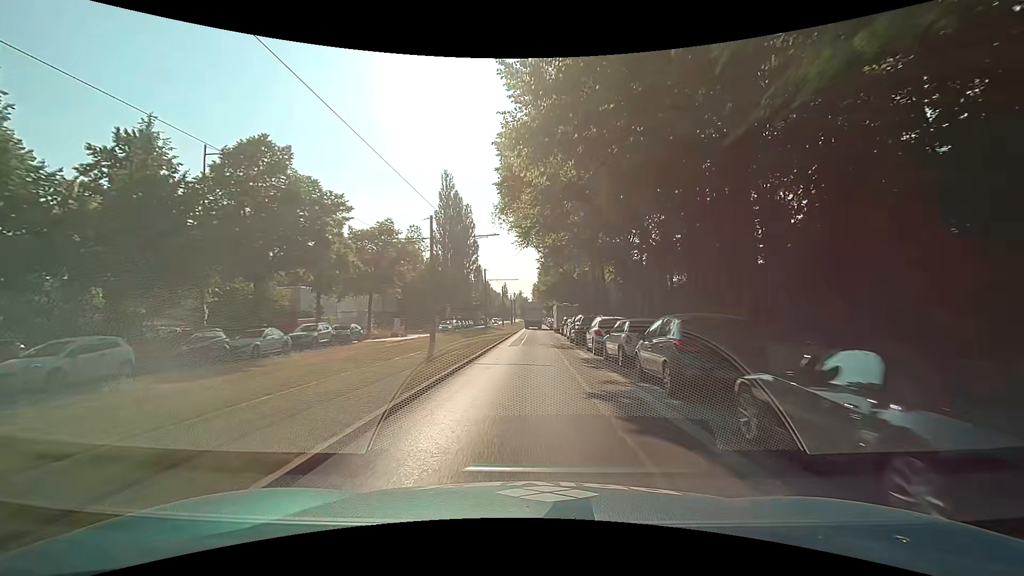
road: secondary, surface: asphalt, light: Day
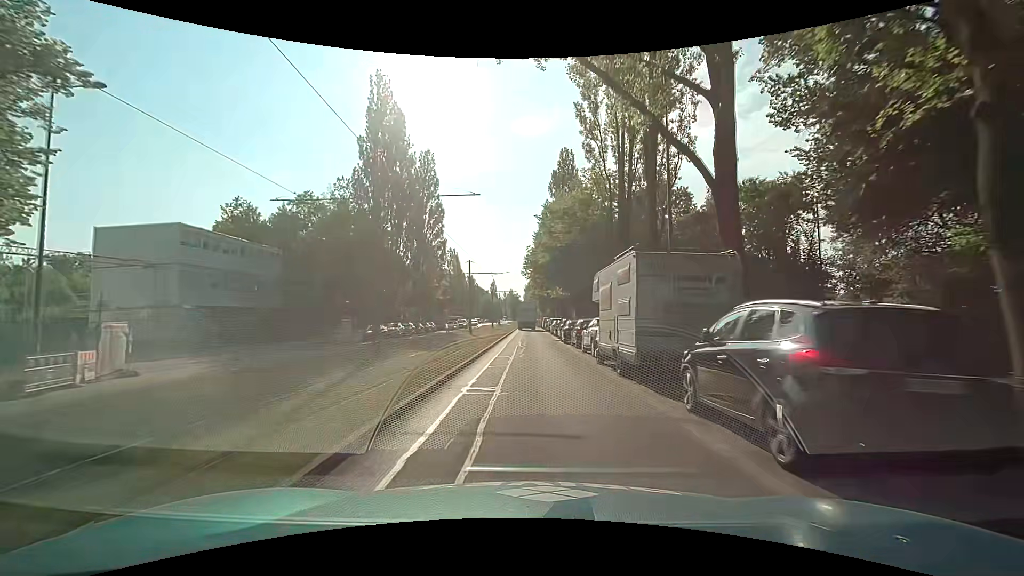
(+0.3, +38.5) m; +1°
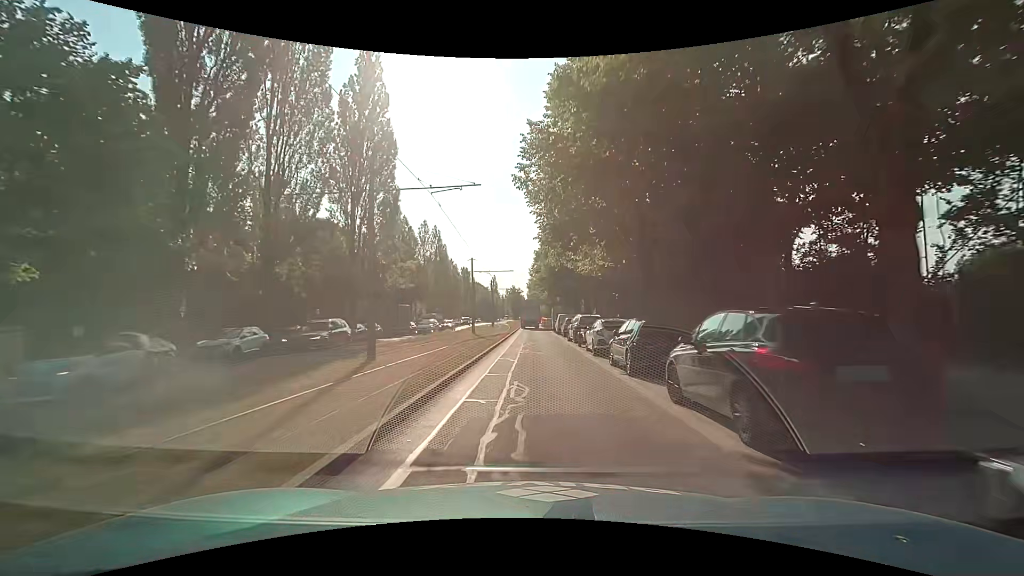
(-0.1, +30.3) m; -1°
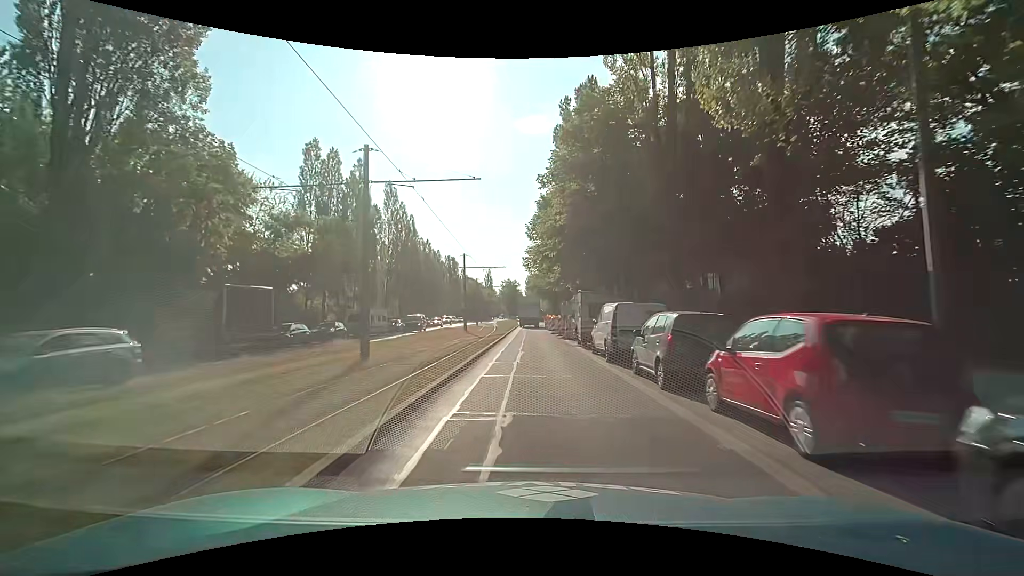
(+0.2, +29.8) m; +1°
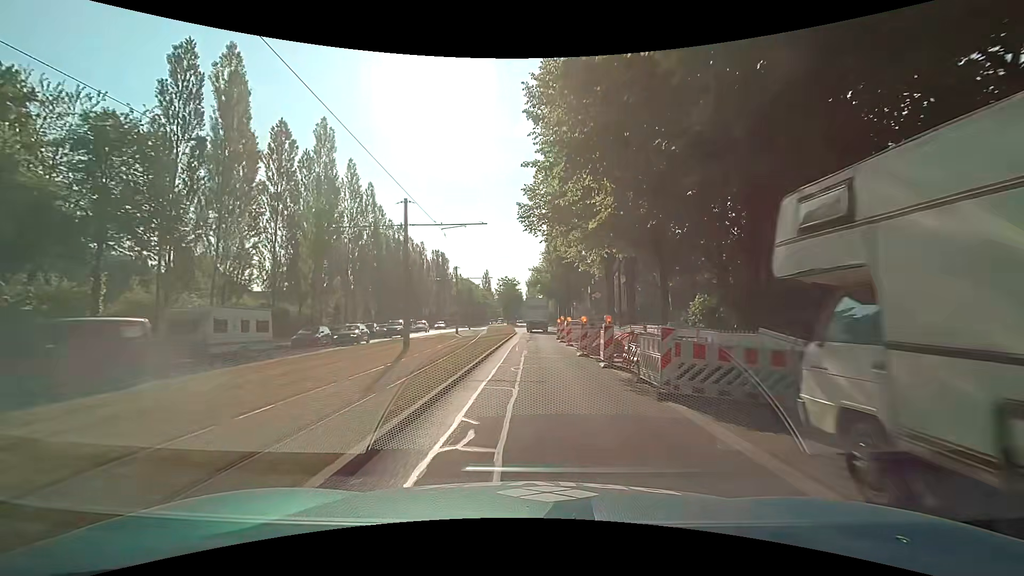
(-0.3, +22.0) m; -1°
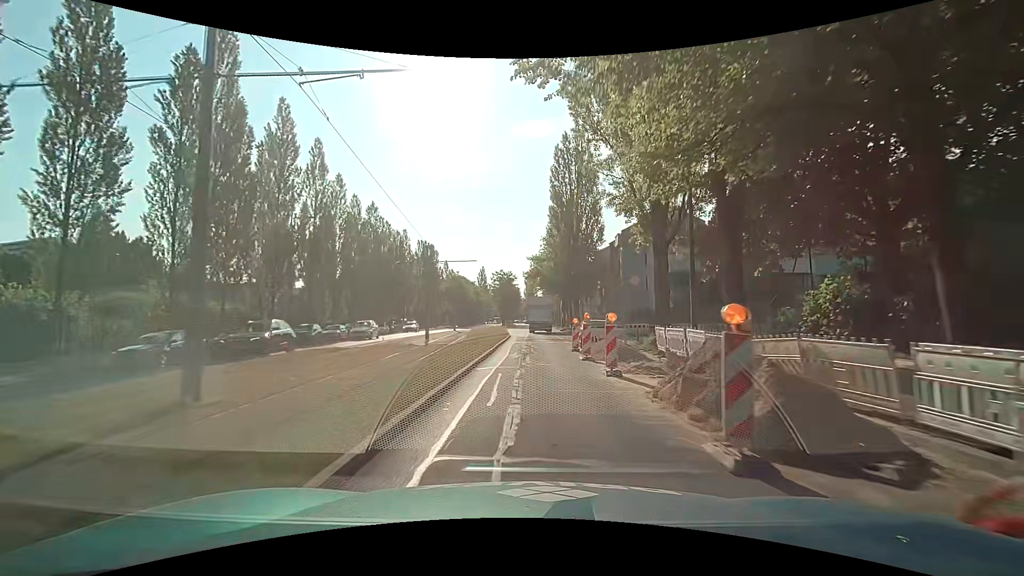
(+0.1, +14.5) m; +1°
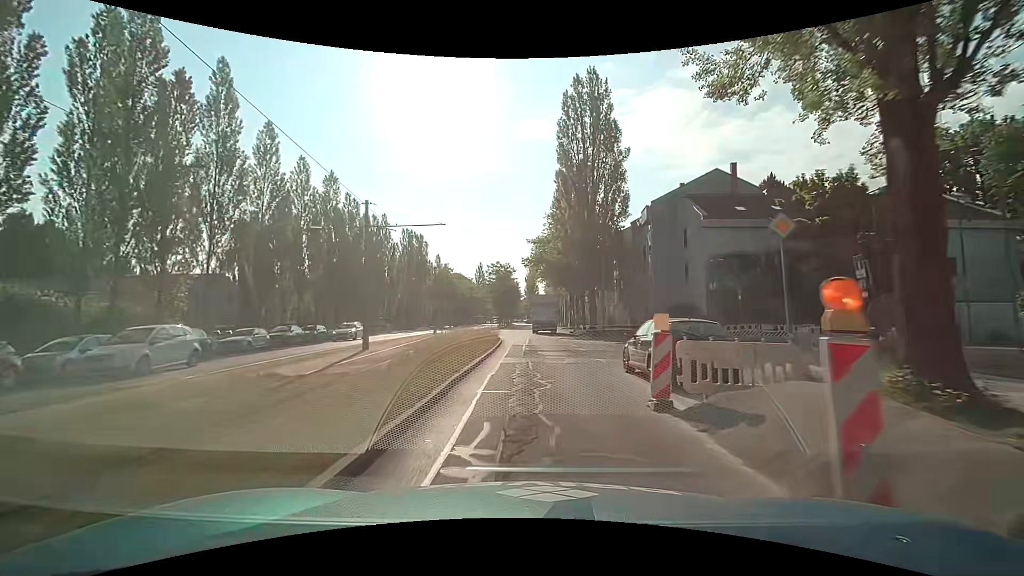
(-0.1, +14.3) m; -1°
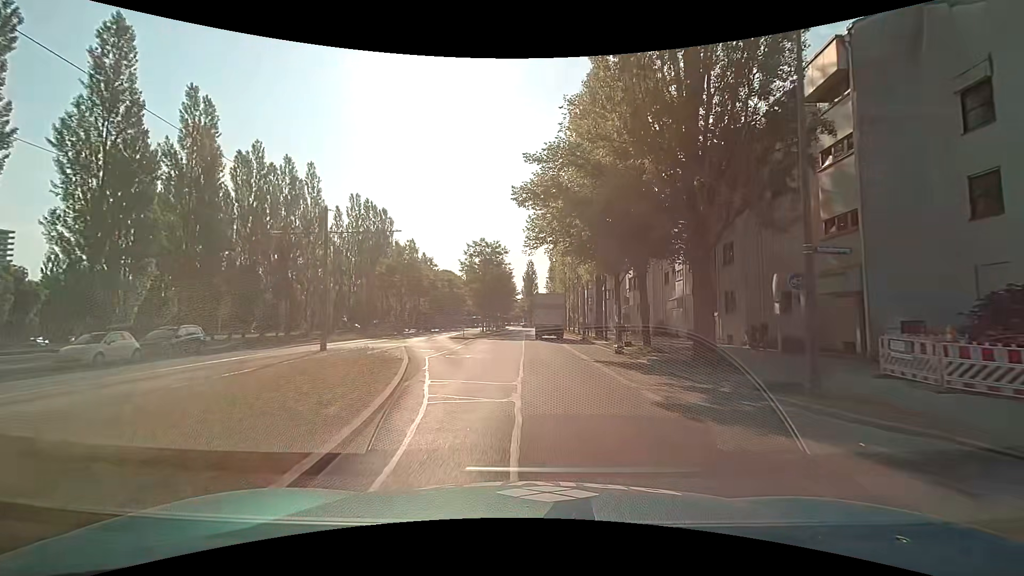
(+0.3, +28.2) m; +1°
(0, +10) (0, +20) (0, +30) (0, +40) (0, +50) (0, +60) (0, +70) (0, +80) (0, +90) (-1, +100) m
